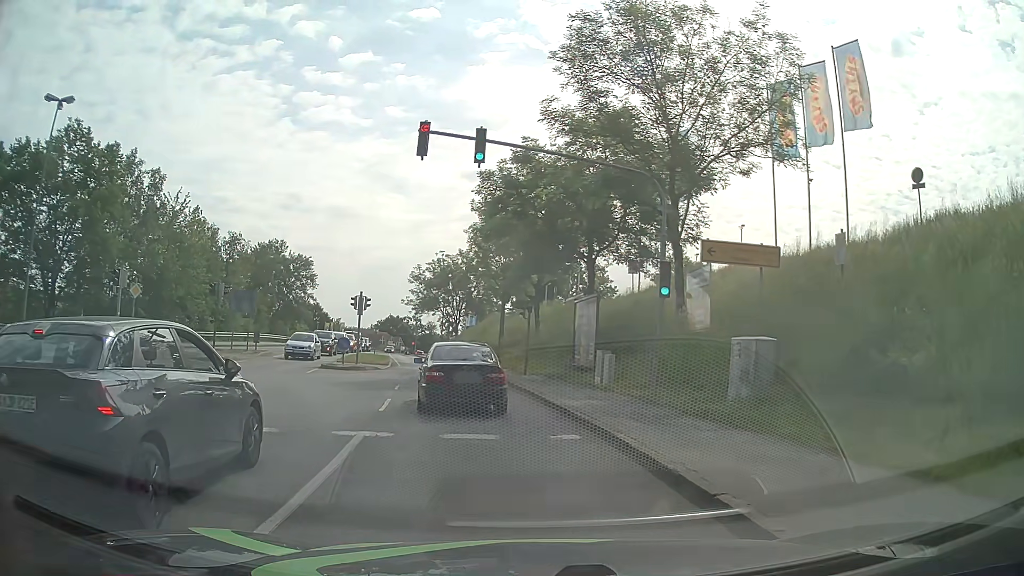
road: tertiary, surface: asphalt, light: Day
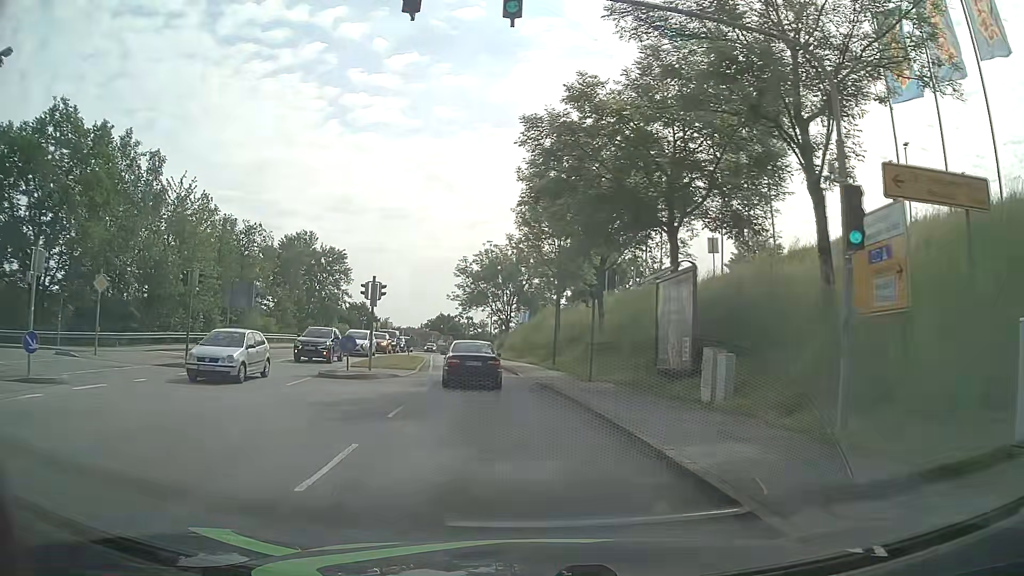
(-0.4, +8.1) m; -4°
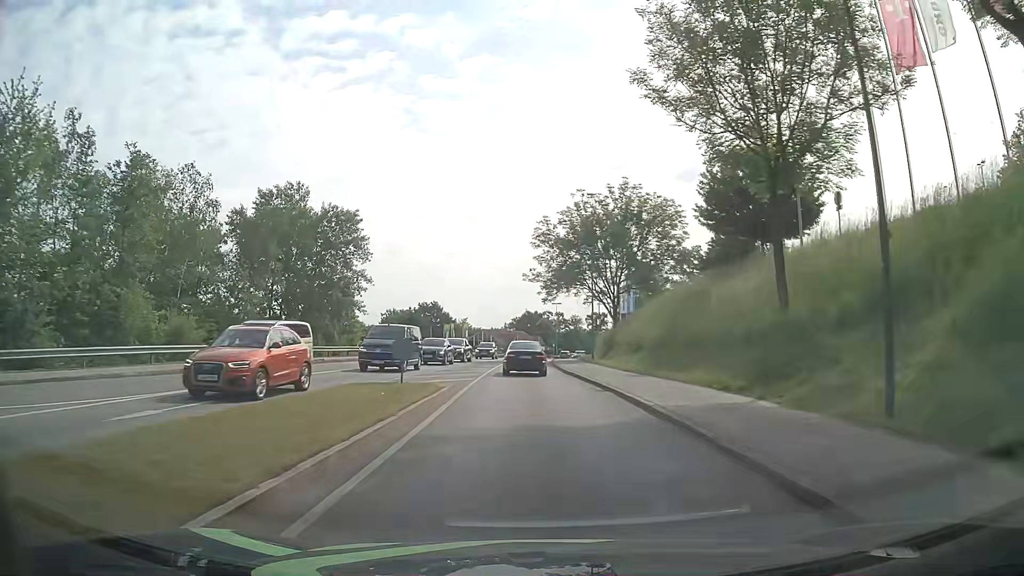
(-2.7, +27.6) m; -8°
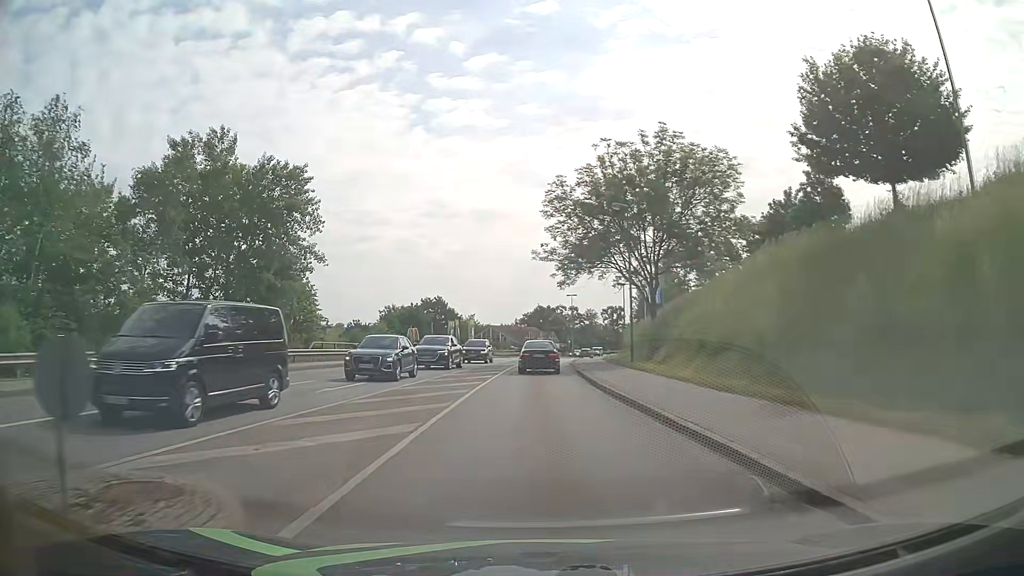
(-0.1, +13.5) m; -1°
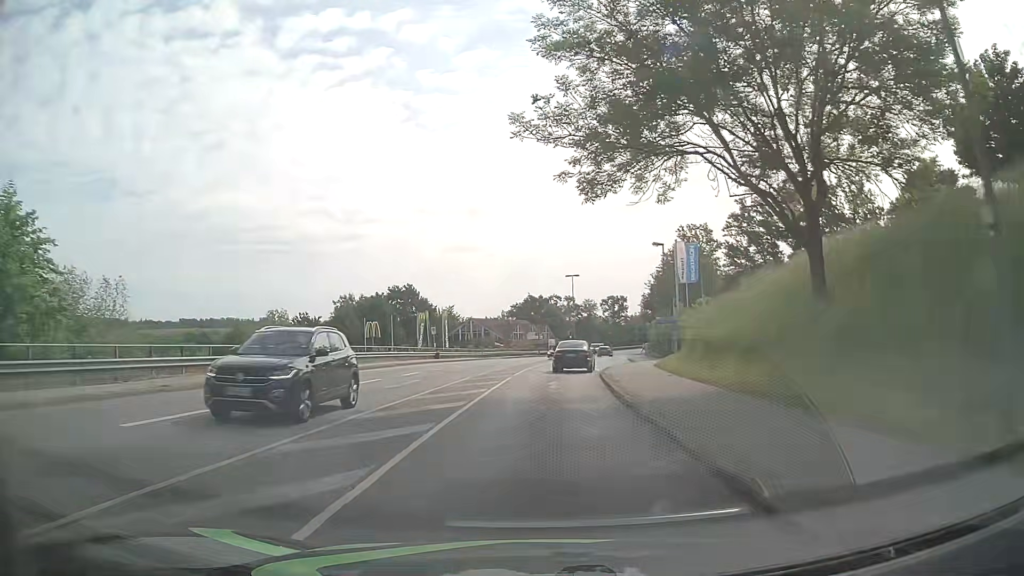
(-0.1, +27.0) m; 0°
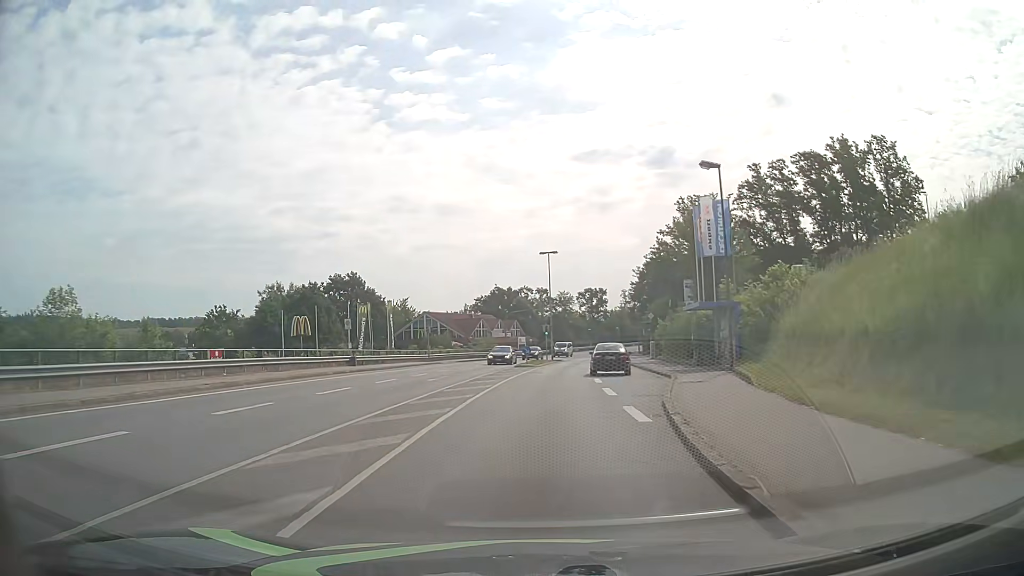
(+0.6, +20.9) m; +3°
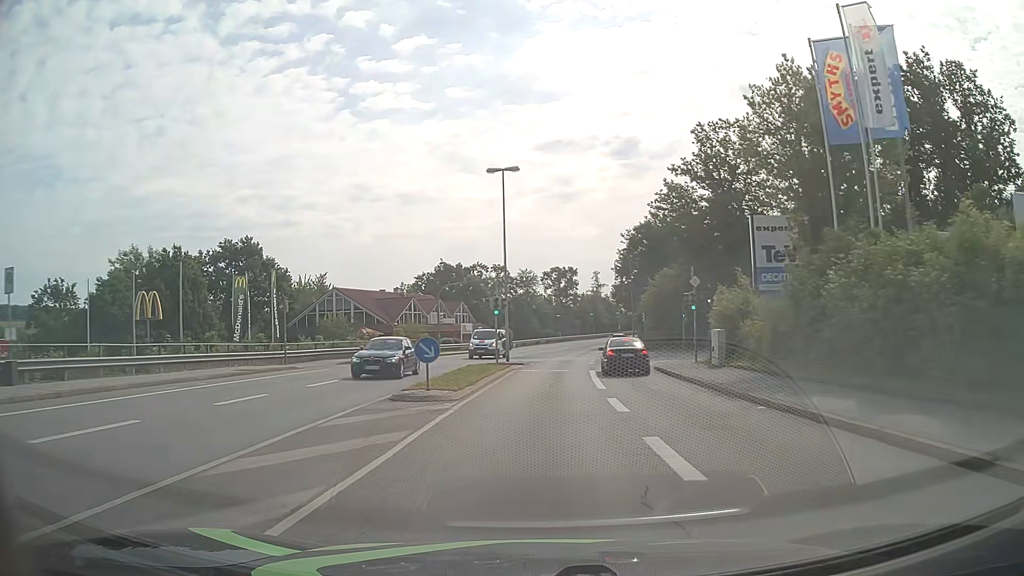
(+0.7, +29.0) m; +3°
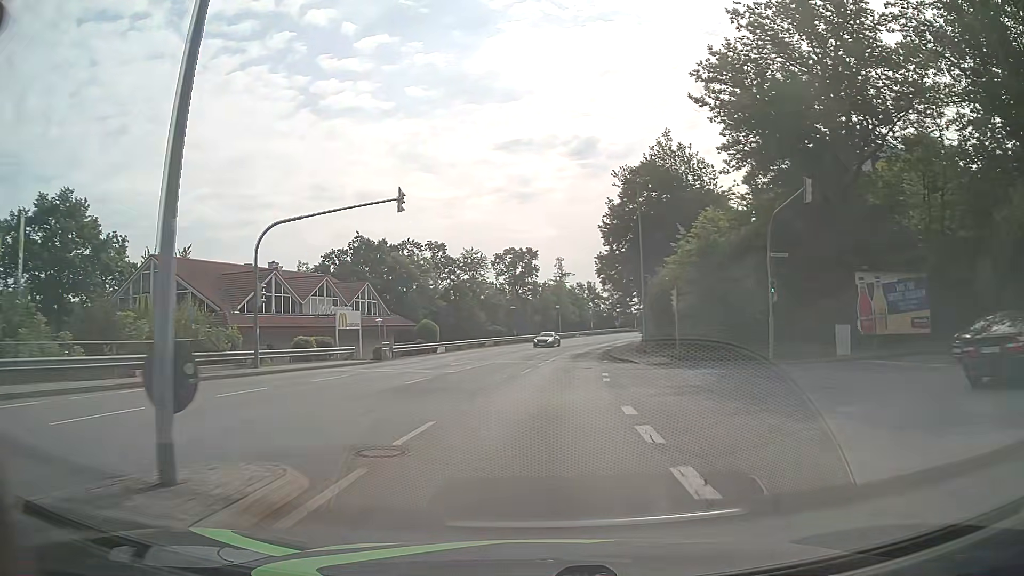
(+0.9, +30.3) m; +4°
(0, +10) (0, +20) (+1, +30) (+2, +40) (+3, +50) (+5, +60) (+7, +69) (+10, +79) (+13, +89) (+17, +98) m
